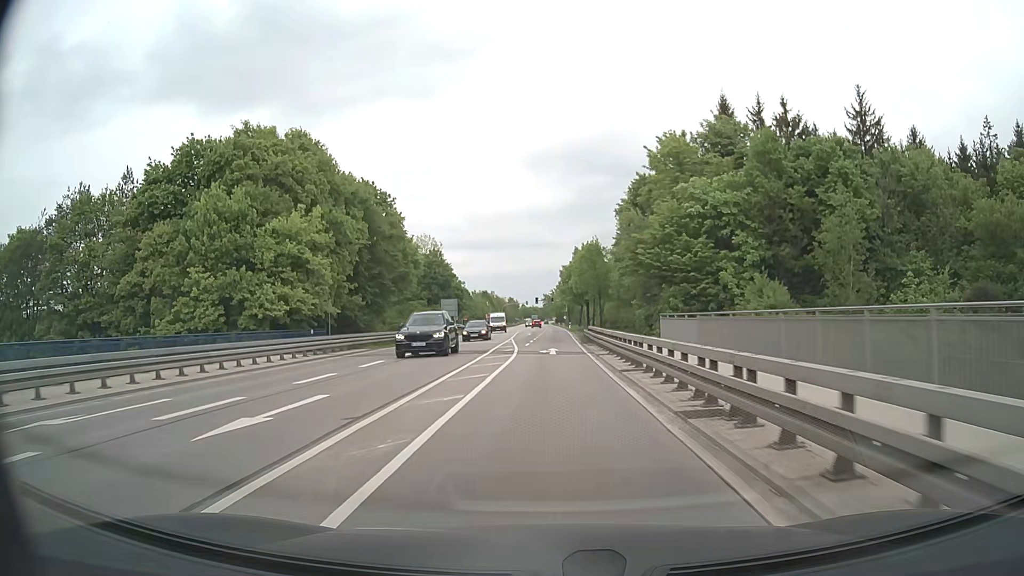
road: secondary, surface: asphalt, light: Day
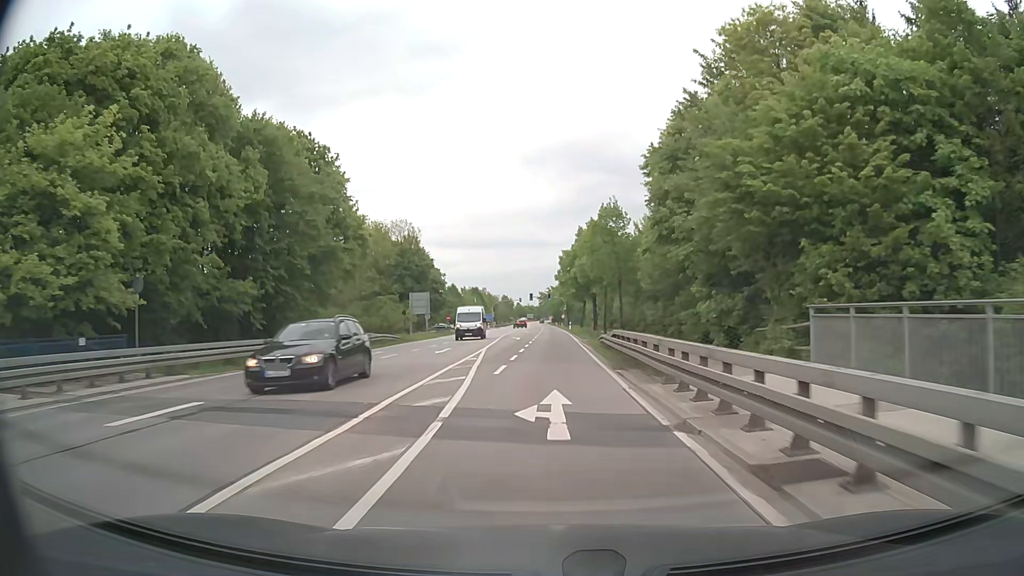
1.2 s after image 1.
(0.0, +19.3) m; 0°
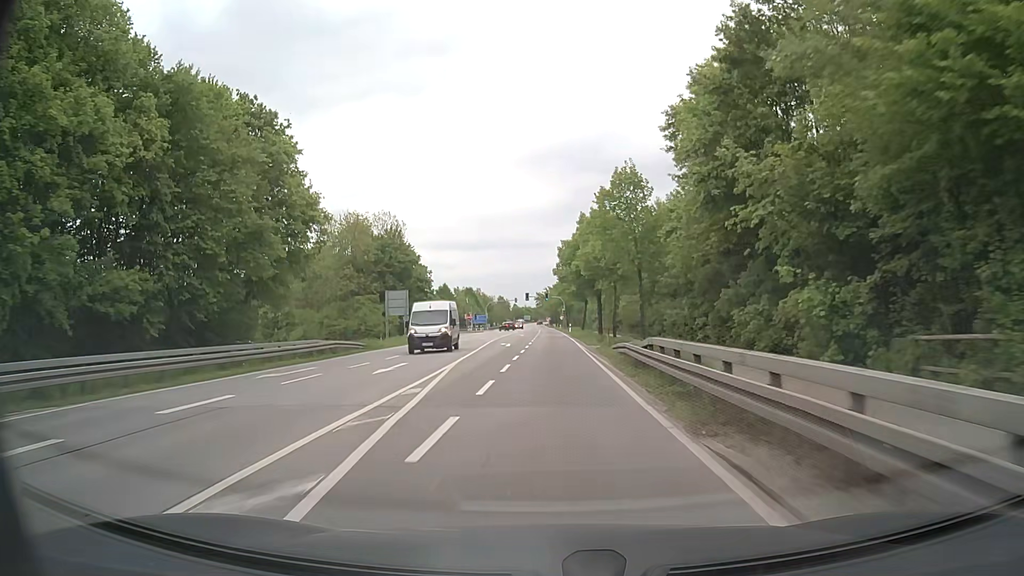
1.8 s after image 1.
(0.0, +10.0) m; 0°
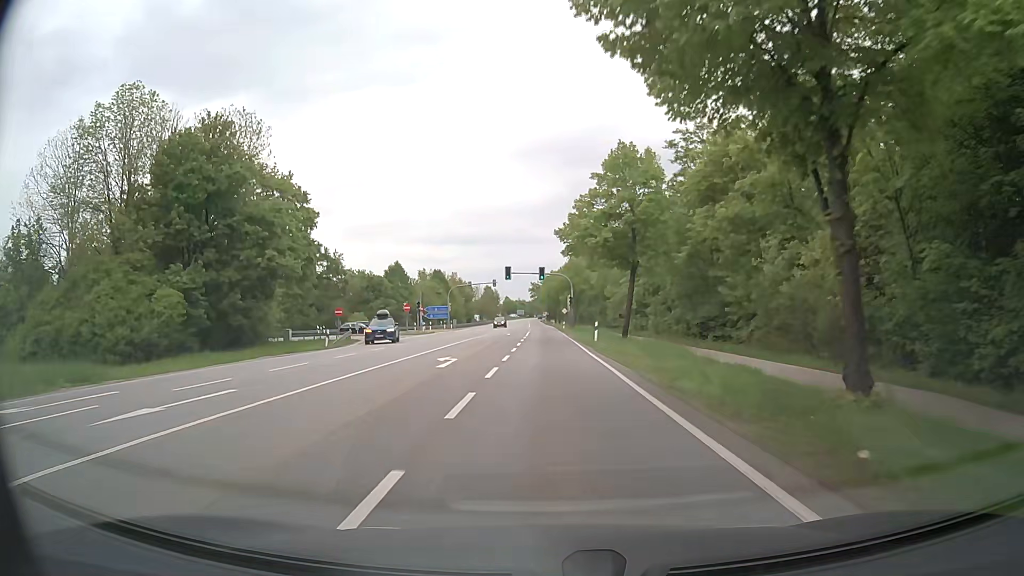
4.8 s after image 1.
(-0.2, +51.4) m; 0°
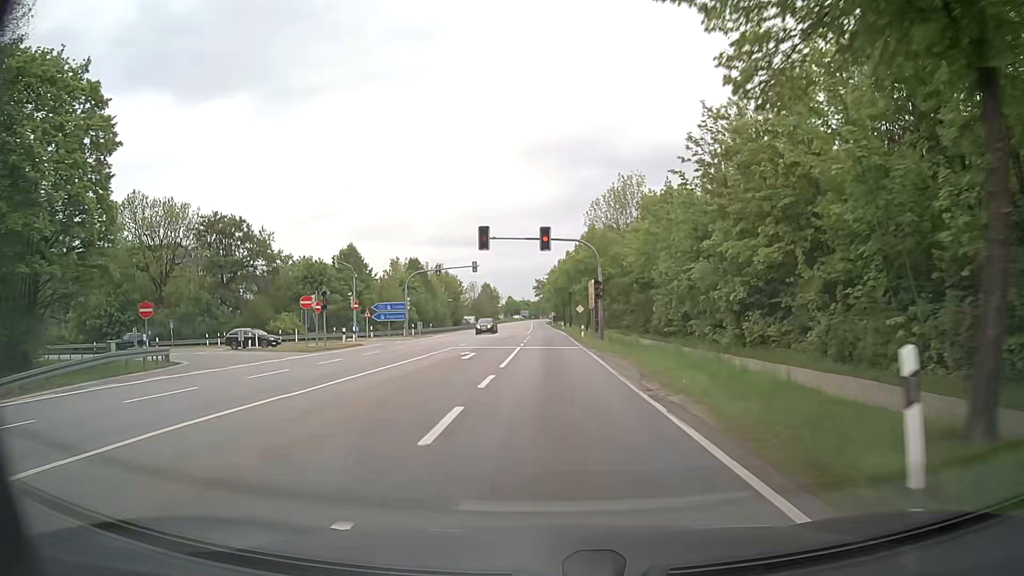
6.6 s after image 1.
(0.0, +31.6) m; -1°
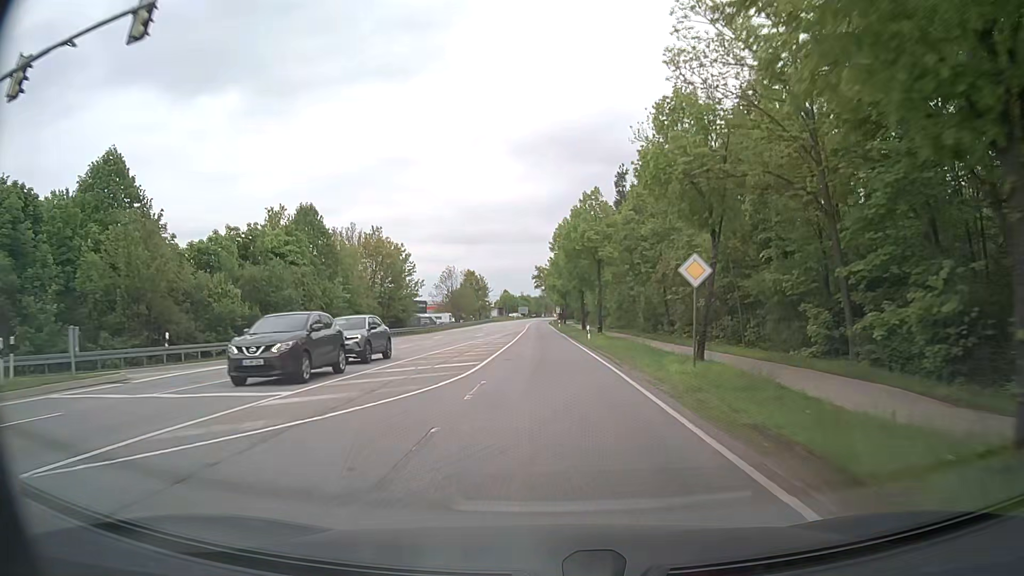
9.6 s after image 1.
(+0.2, +53.3) m; 0°
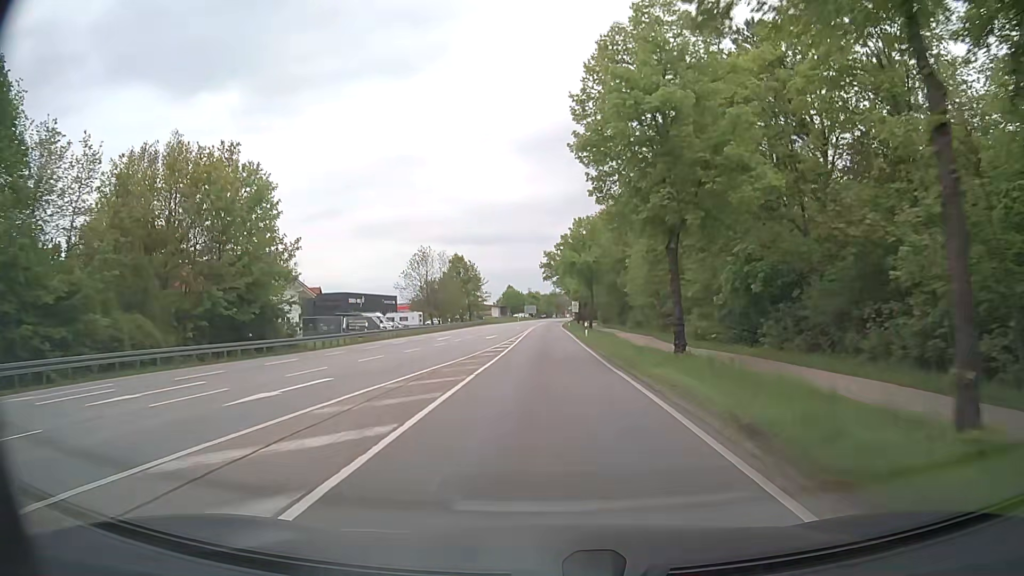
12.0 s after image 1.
(-0.5, +42.9) m; -1°
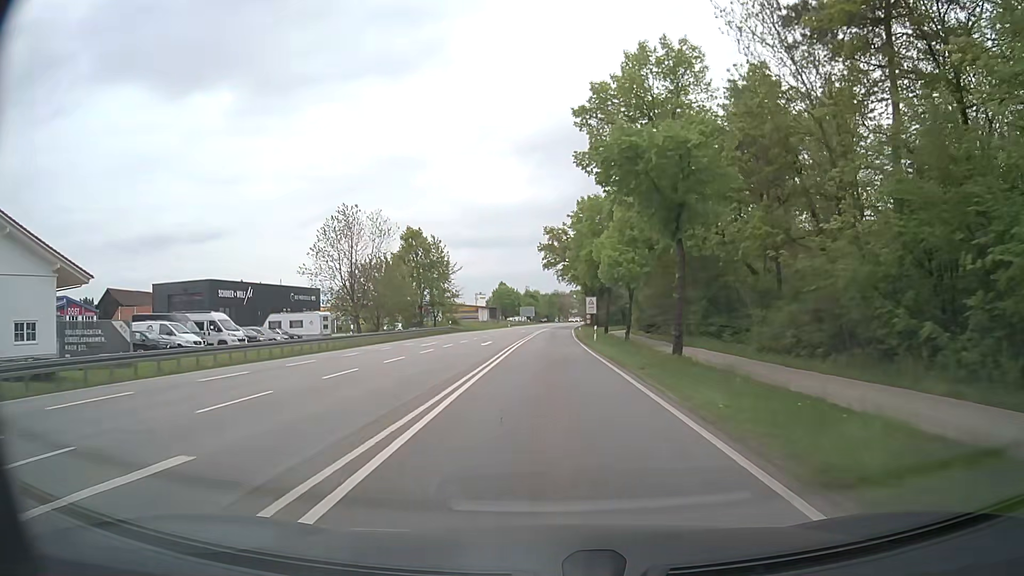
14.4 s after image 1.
(-0.2, +42.9) m; 0°
(0, +10) (0, +20) (0, +30) (0, +40) (0, +50) (+1, +60) (+1, +70) (+1, +80) (+2, +90) (+2, +100) m
